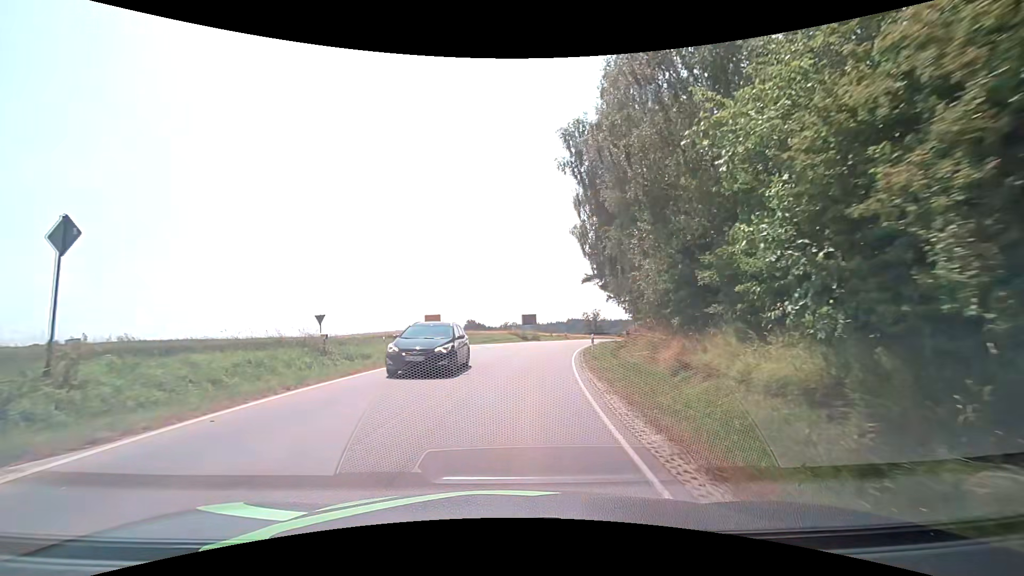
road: tertiary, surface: asphalt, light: Day
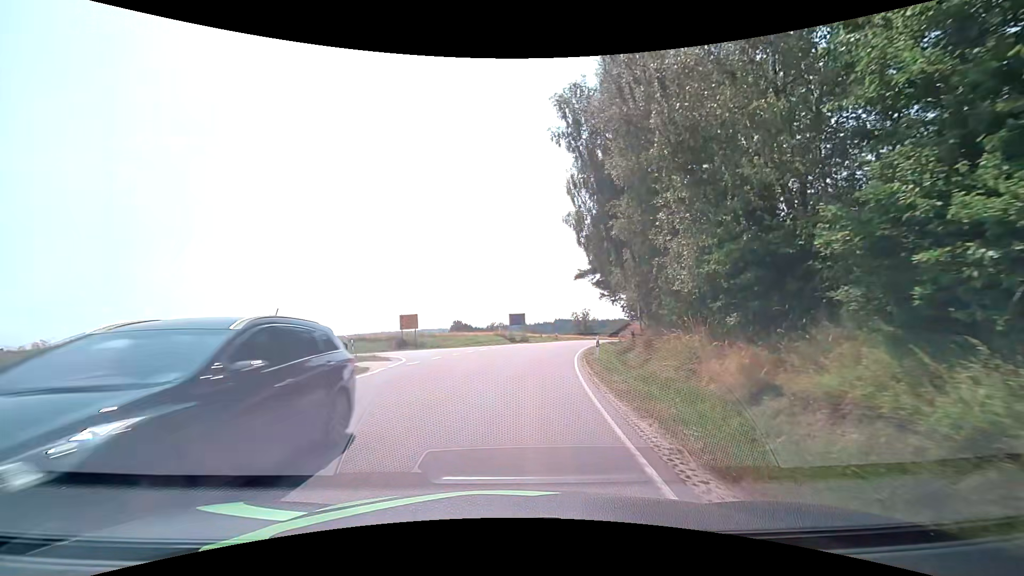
(0.0, +5.2) m; +1°
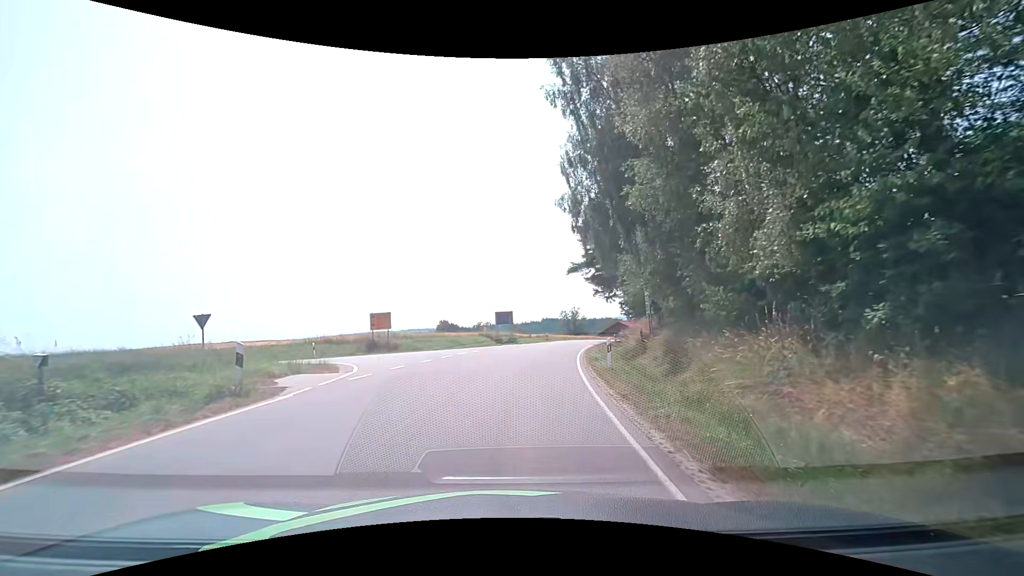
(+0.1, +5.0) m; +2°
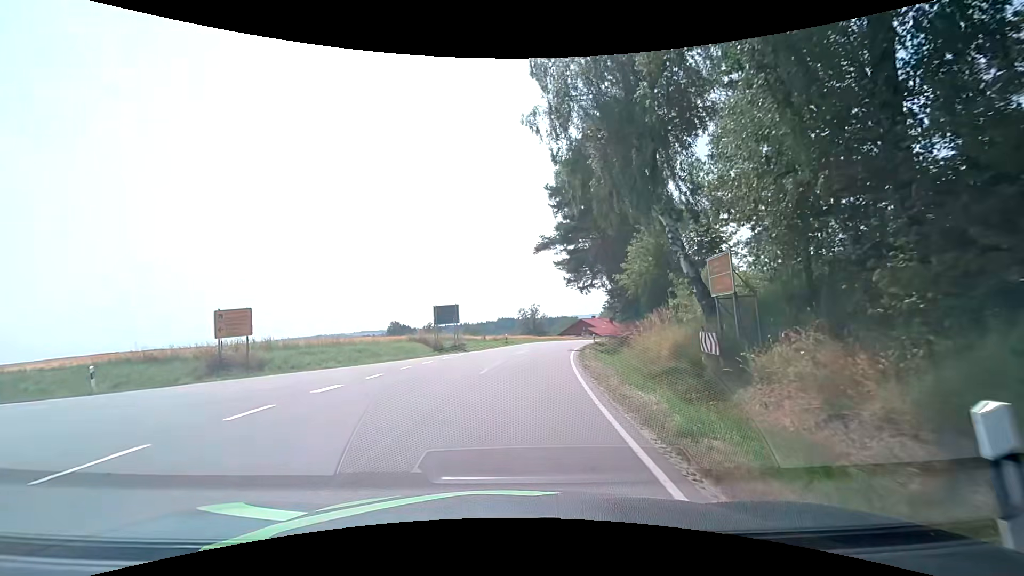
(+0.5, +13.7) m; +5°
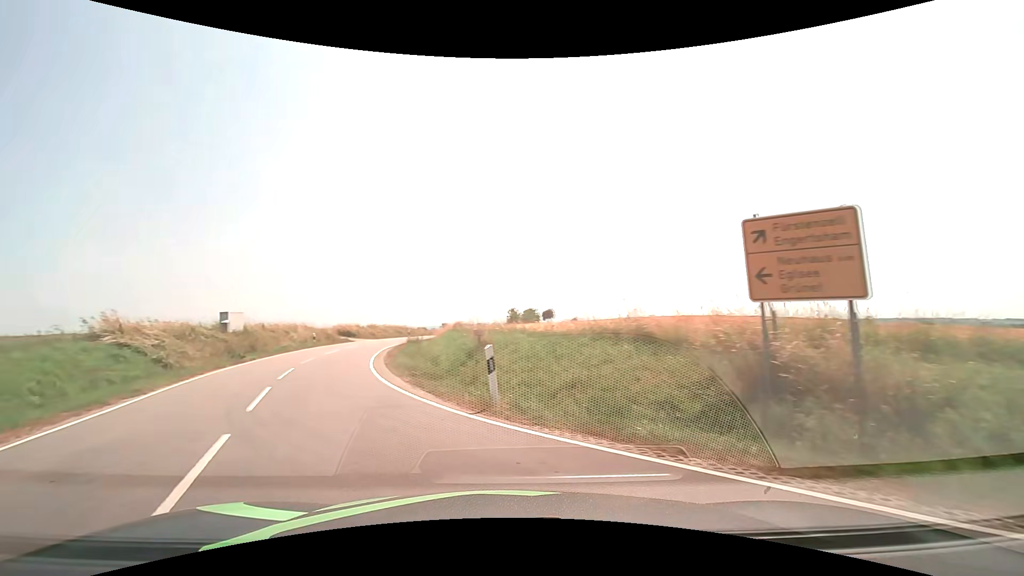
(-5.9, +16.7) m; -59°
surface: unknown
(-3, +10) (-6, +19) (-9, +28) (-11, +38) (-12, +48) (-12, +58) (-12, +68) (-12, +78) (-12, +88) (-12, +98) m
